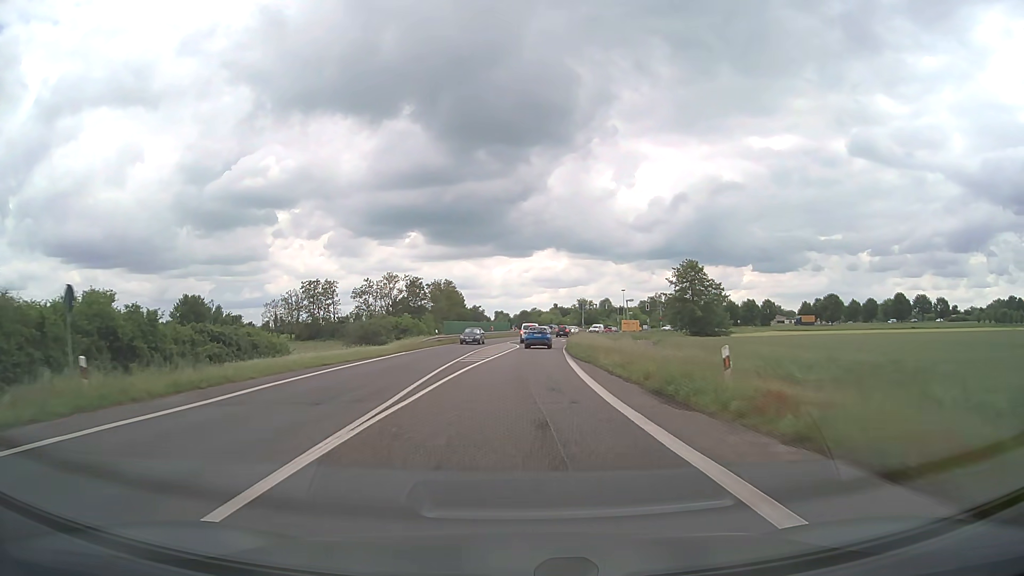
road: primary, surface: asphalt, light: Day
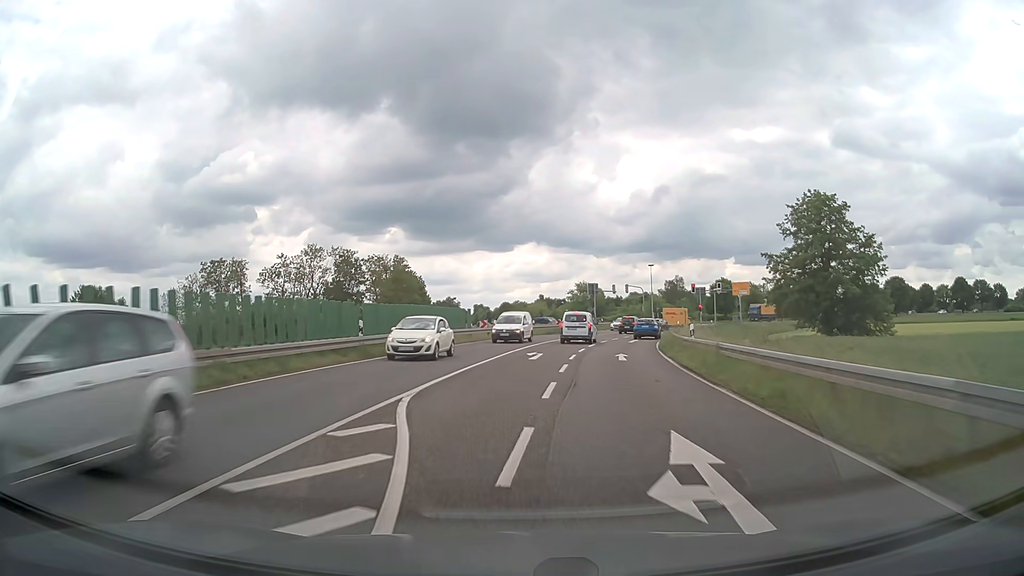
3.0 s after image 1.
(+0.6, +51.5) m; +1°
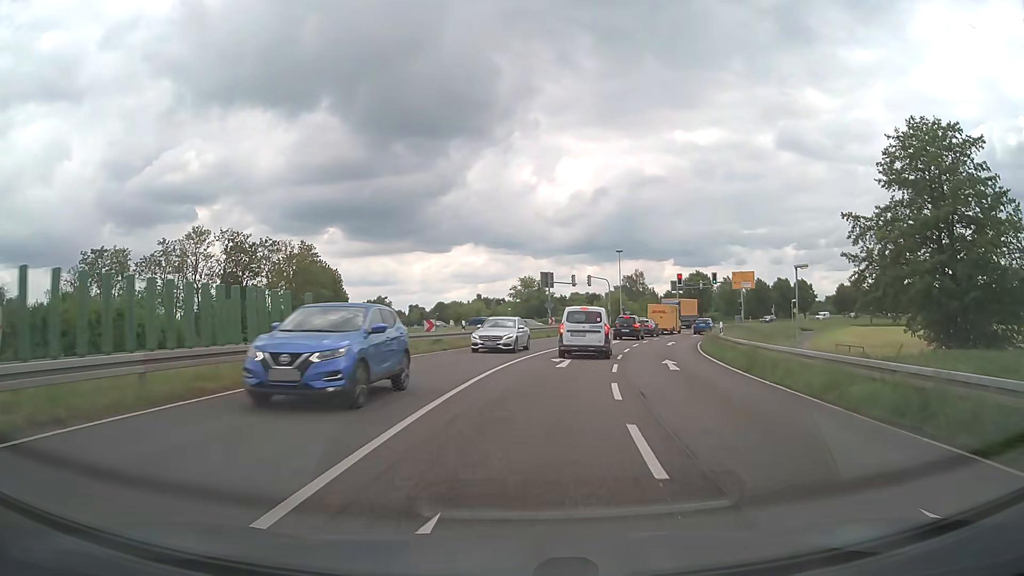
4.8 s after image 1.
(+0.8, +23.4) m; +5°
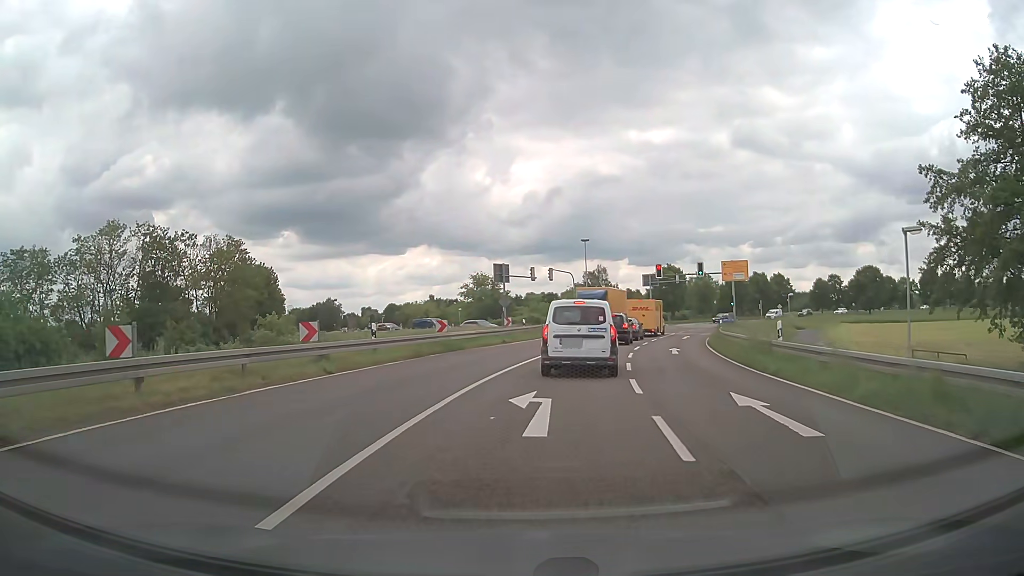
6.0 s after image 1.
(+0.4, +11.2) m; +4°
